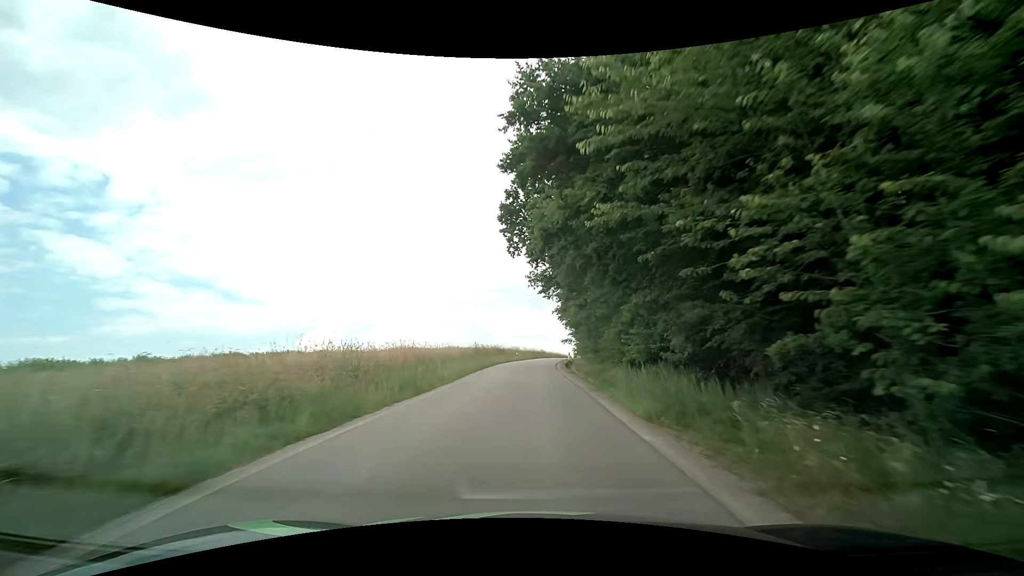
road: tertiary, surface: asphalt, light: Day
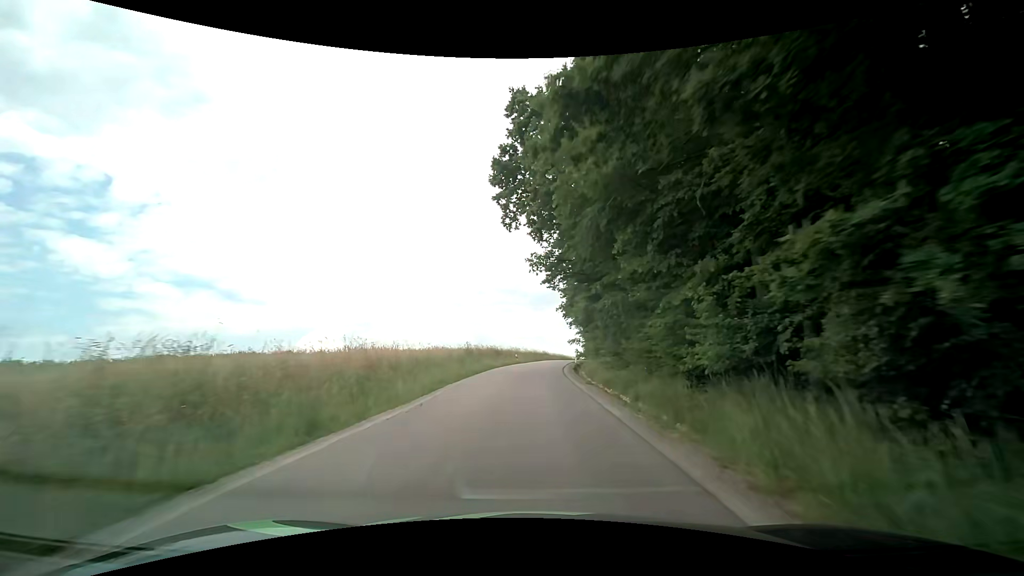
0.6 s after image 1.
(0.0, +8.1) m; 0°
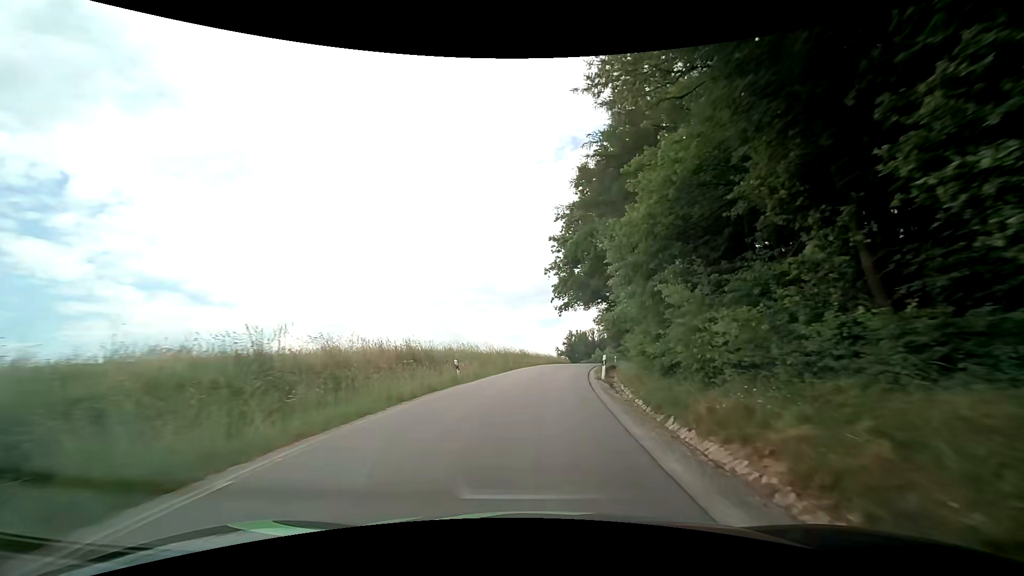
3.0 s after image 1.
(+0.4, +33.0) m; +3°
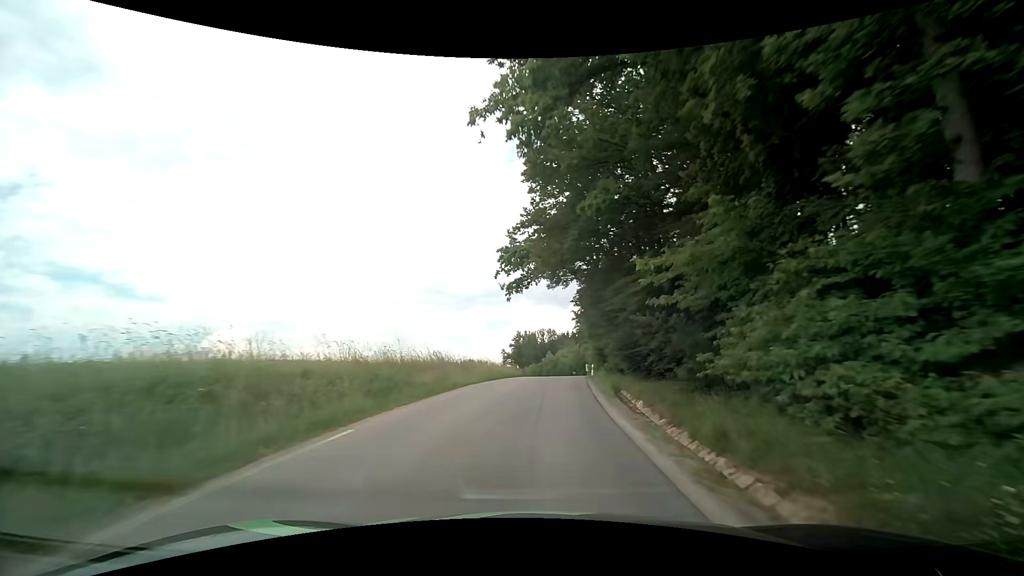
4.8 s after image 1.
(+1.2, +25.1) m; +5°
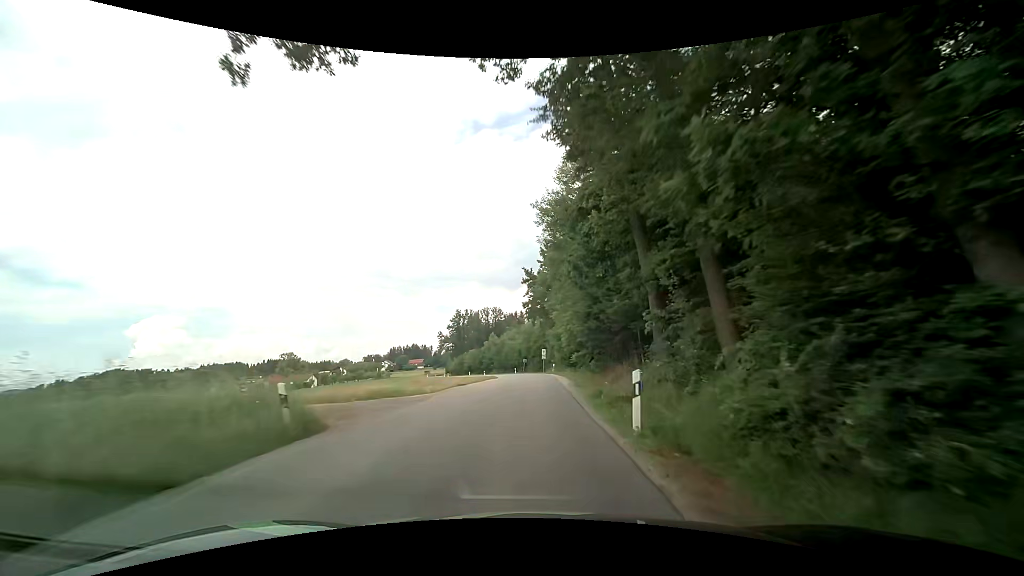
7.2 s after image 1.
(+2.5, +34.4) m; +8°
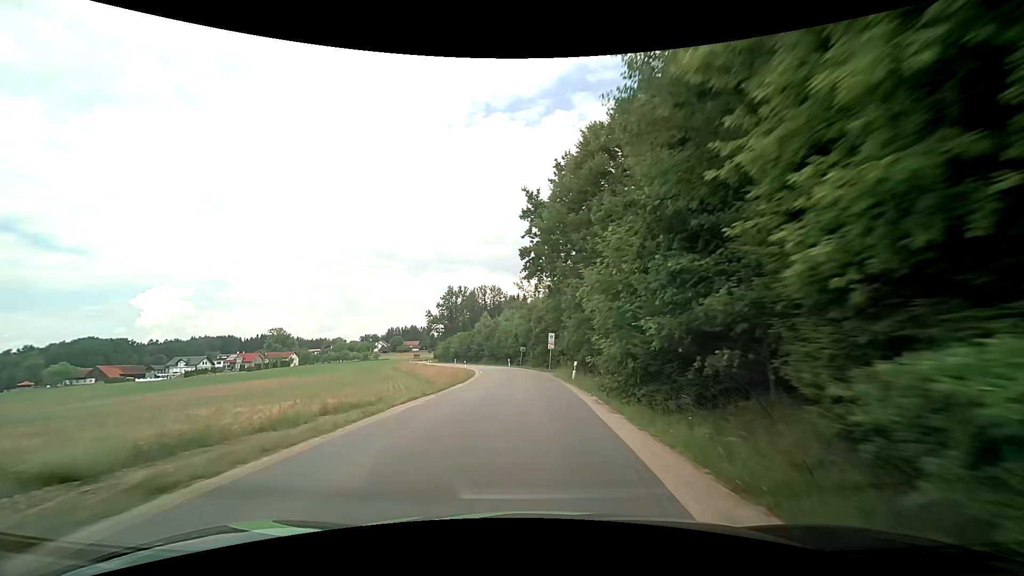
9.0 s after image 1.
(-0.4, +26.9) m; -1°
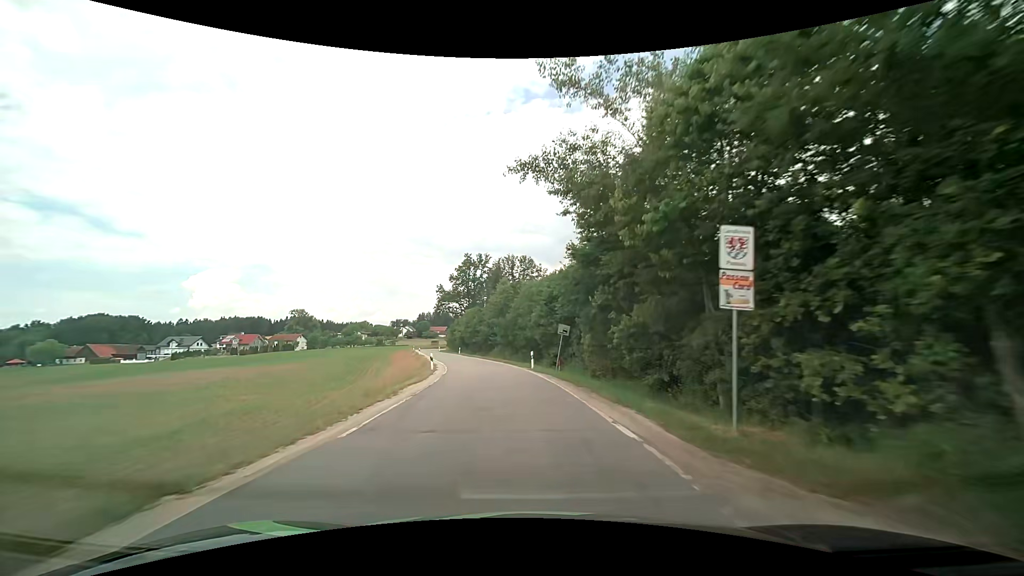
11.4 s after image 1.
(-1.2, +37.5) m; -4°
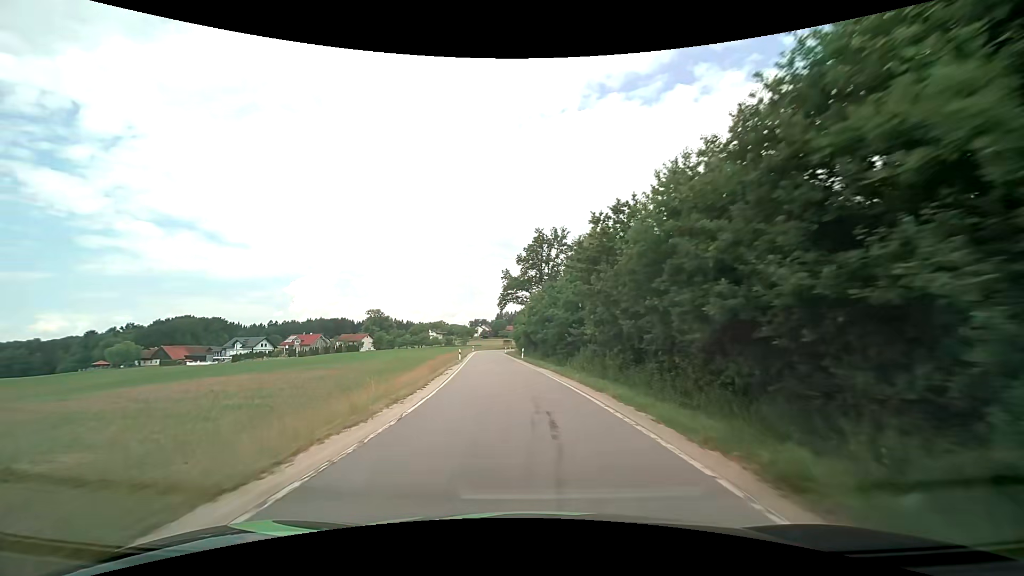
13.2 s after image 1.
(-2.0, +27.9) m; -9°
